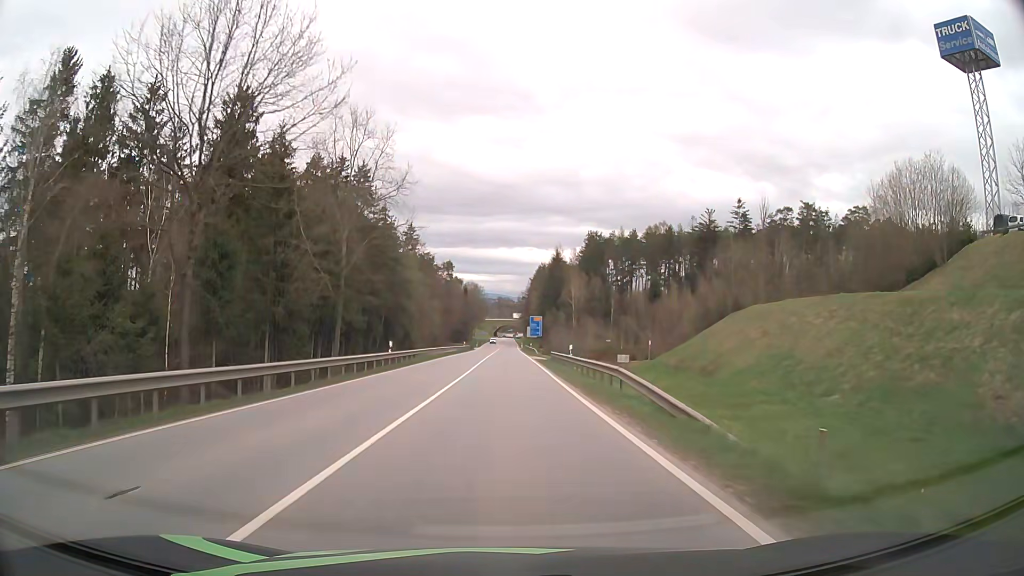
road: secondary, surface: asphalt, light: Day
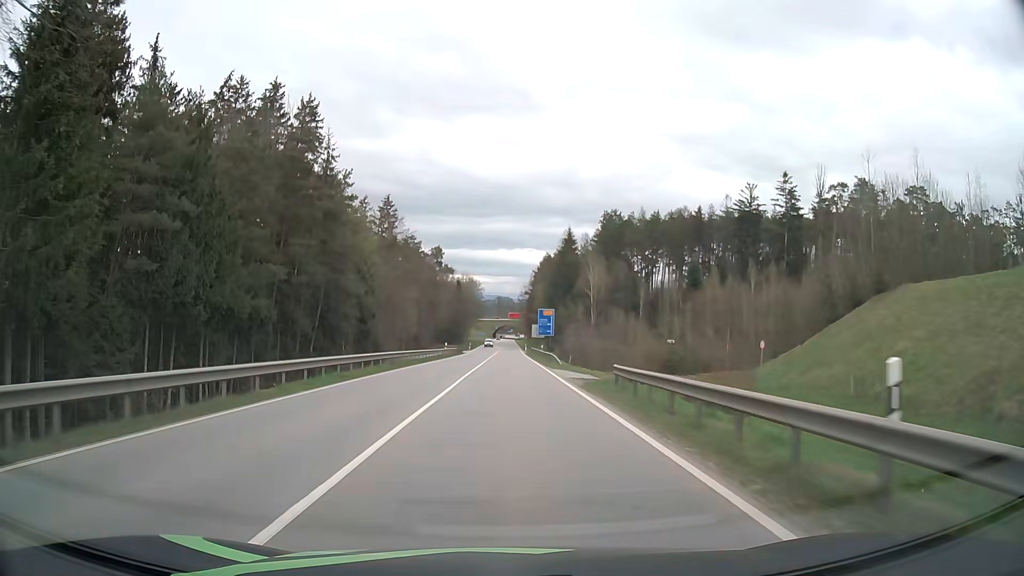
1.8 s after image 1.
(0.0, +29.3) m; 0°
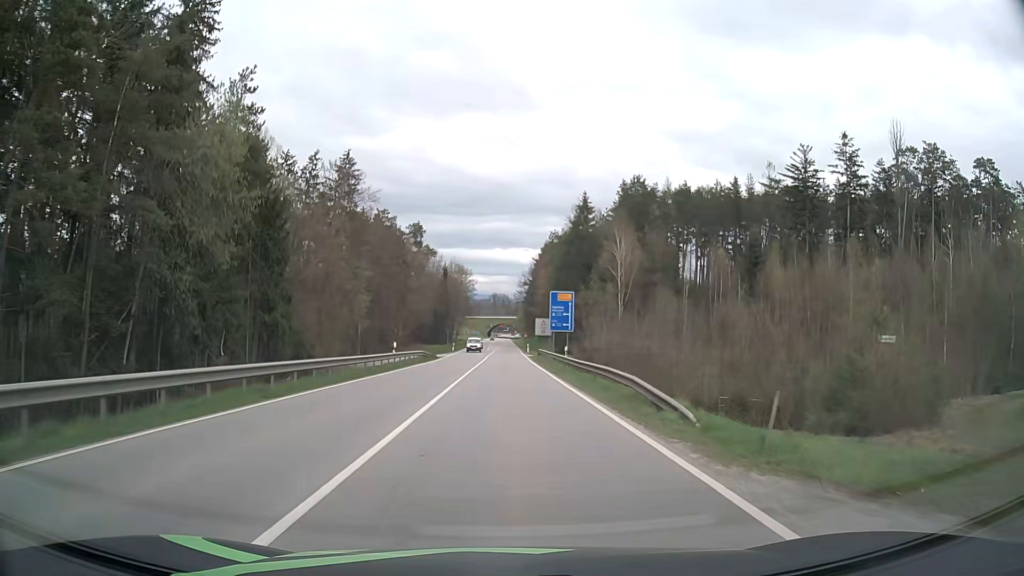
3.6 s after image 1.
(+0.1, +28.8) m; 0°
